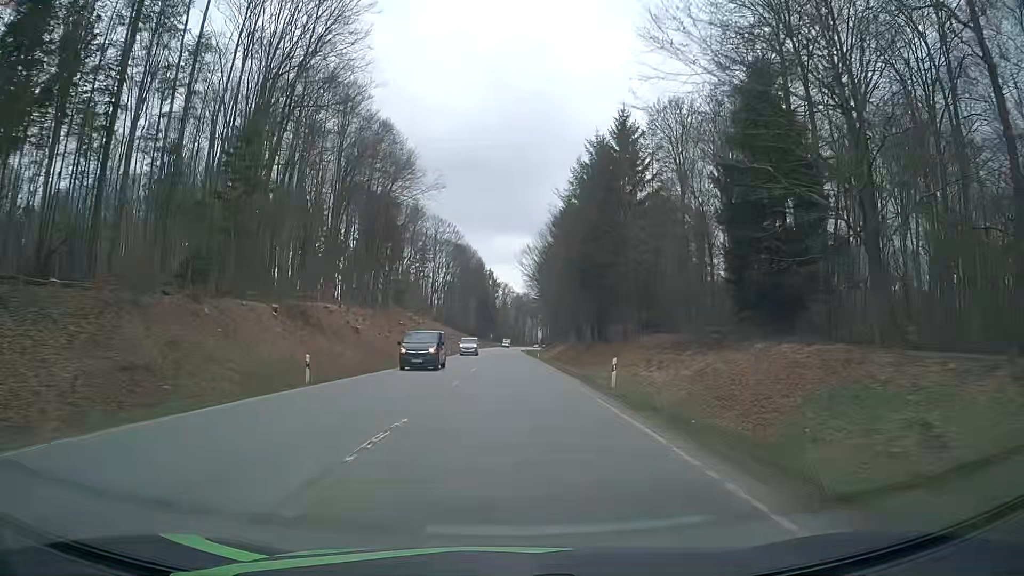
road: secondary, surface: asphalt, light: Day
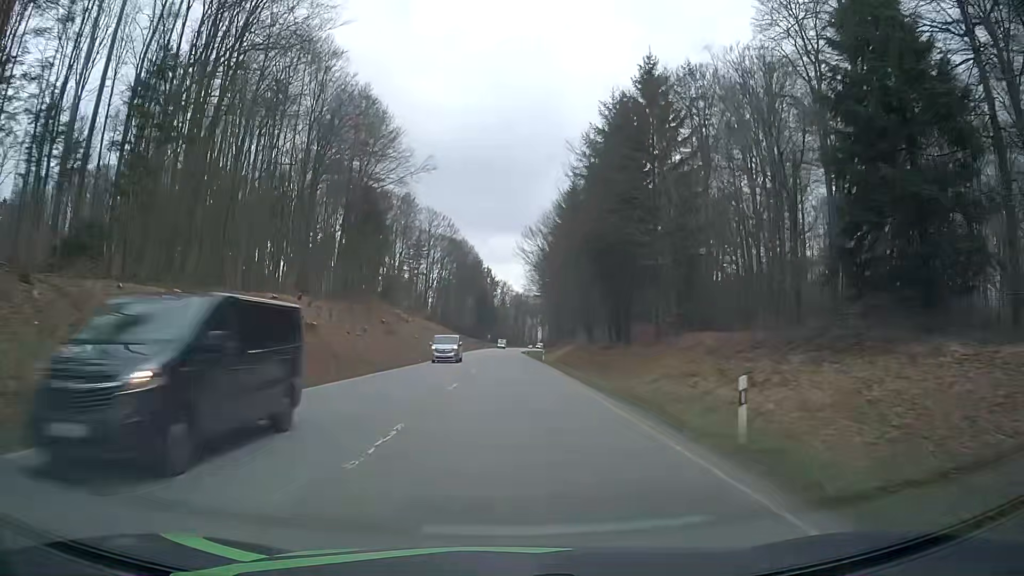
(0.0, +12.7) m; 0°
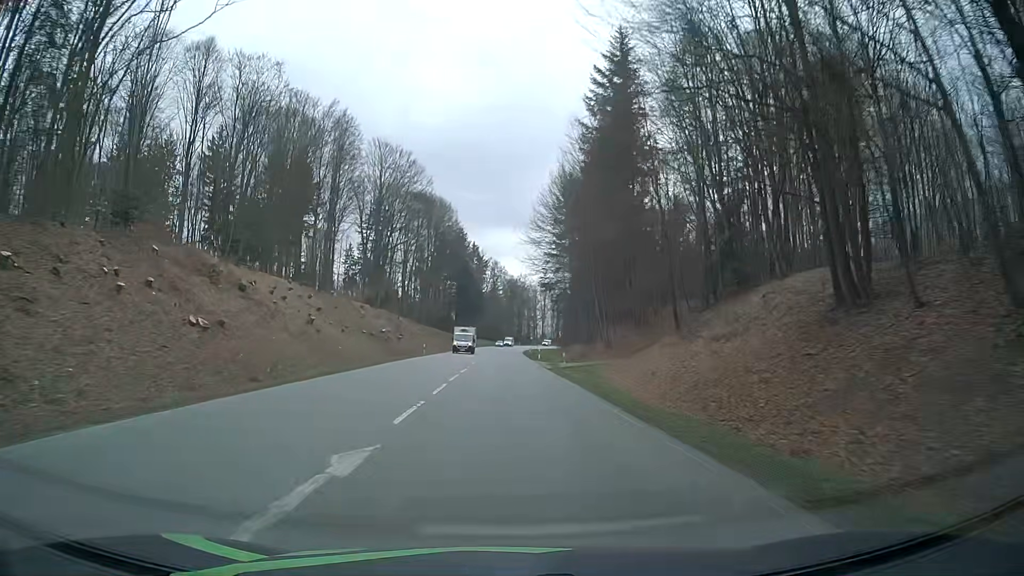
(+0.7, +63.8) m; +1°
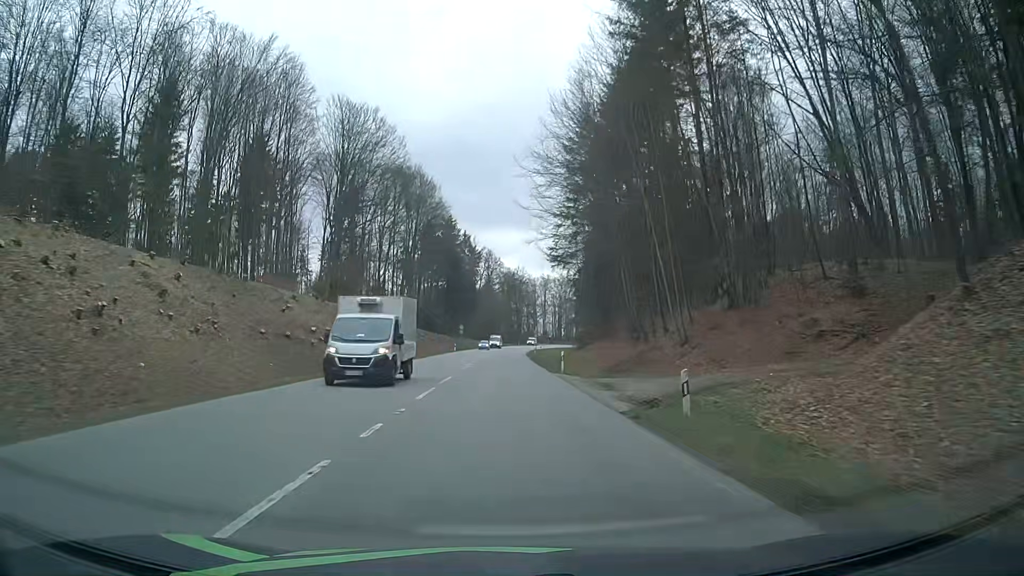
(-0.1, +25.3) m; 0°
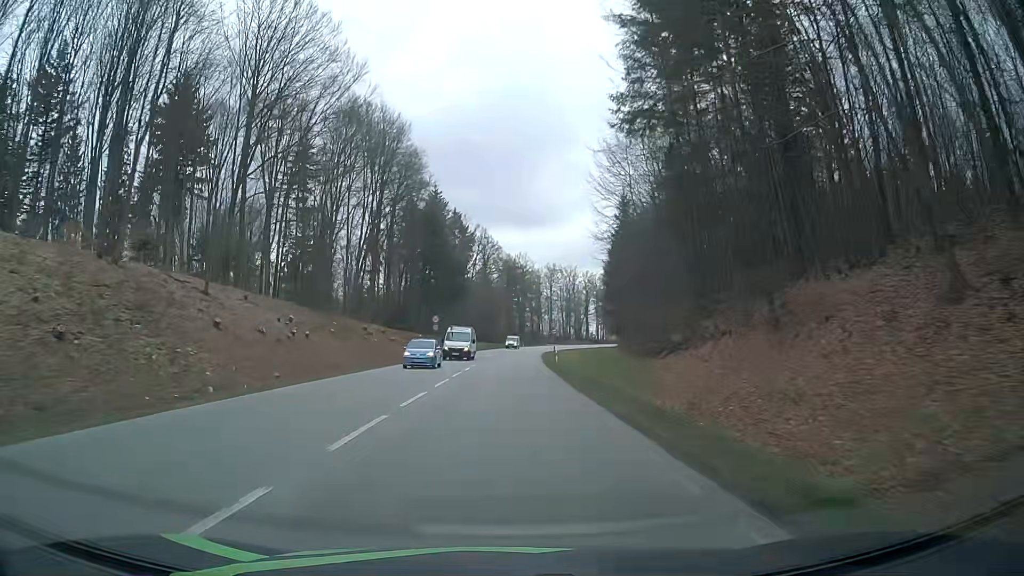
(-0.1, +37.3) m; 0°
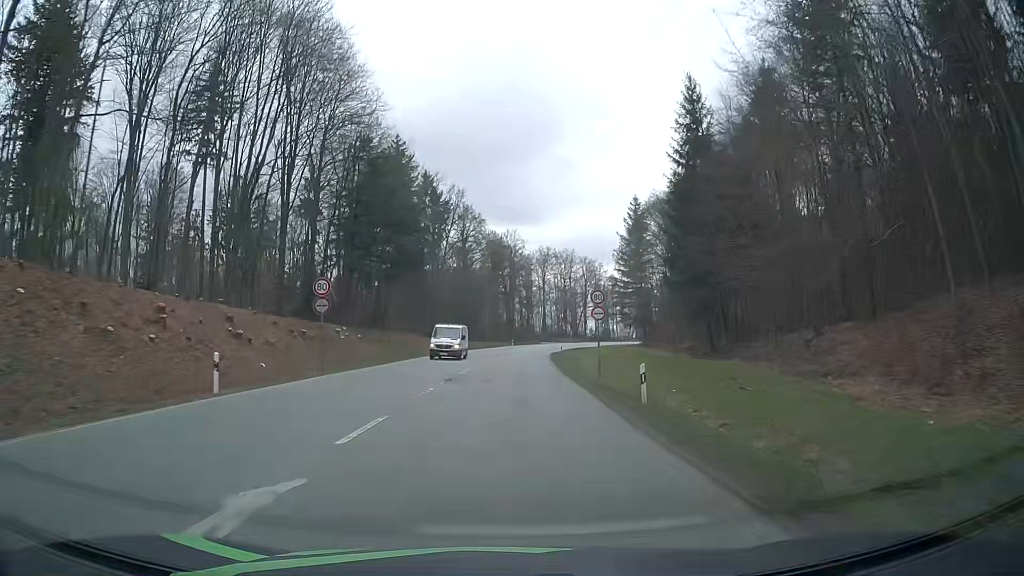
(+0.3, +36.5) m; +2°
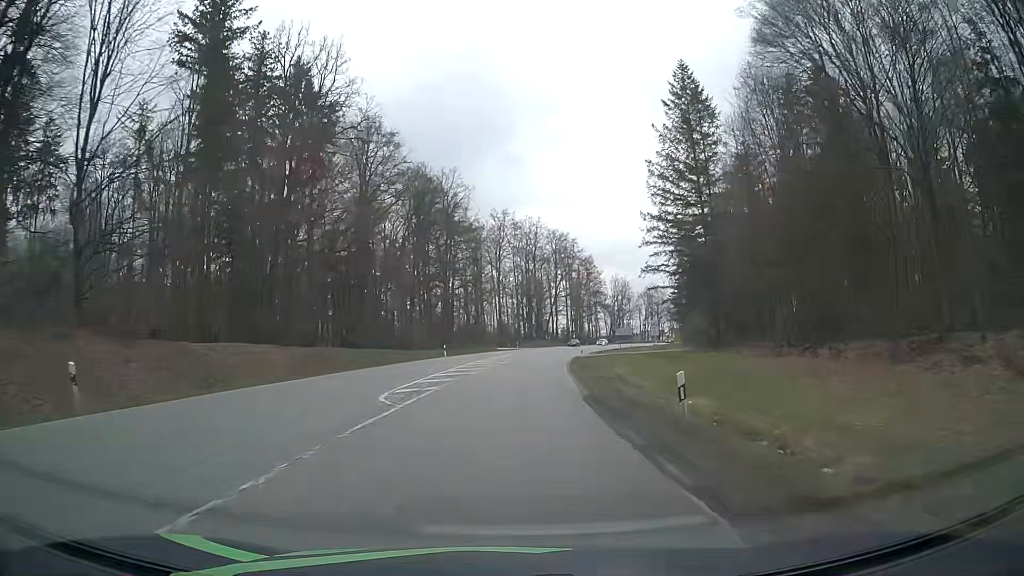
(+1.5, +59.7) m; +4°
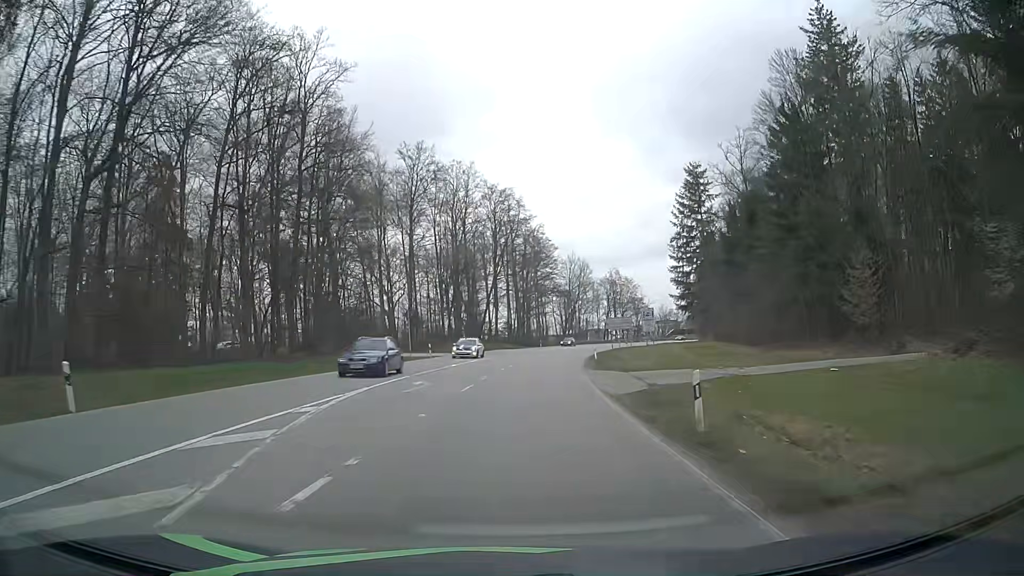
(+2.2, +46.9) m; +6°
(0, +10) (+1, +20) (+1, +30) (+2, +40) (+4, +50) (+5, +60) (+7, +70) (+9, +79) (+12, +89) (+14, +99) m
